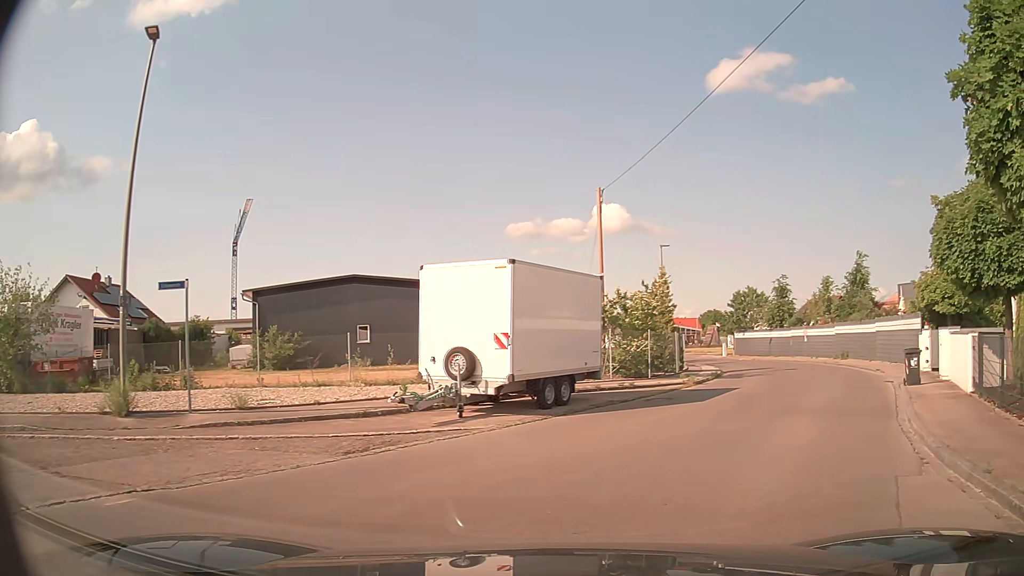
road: residential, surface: asphalt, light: Day
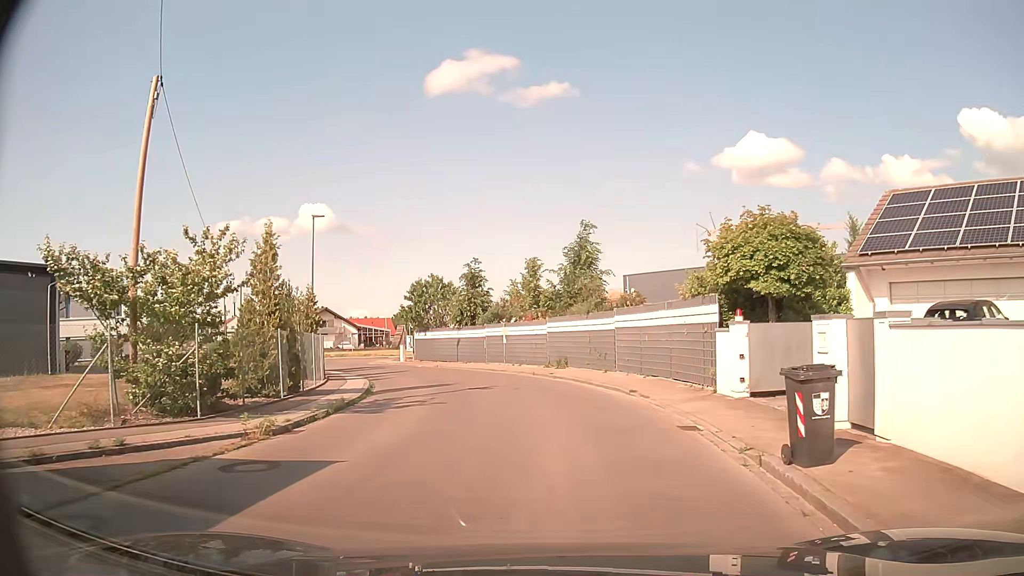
(+3.8, +11.0) m; +27°
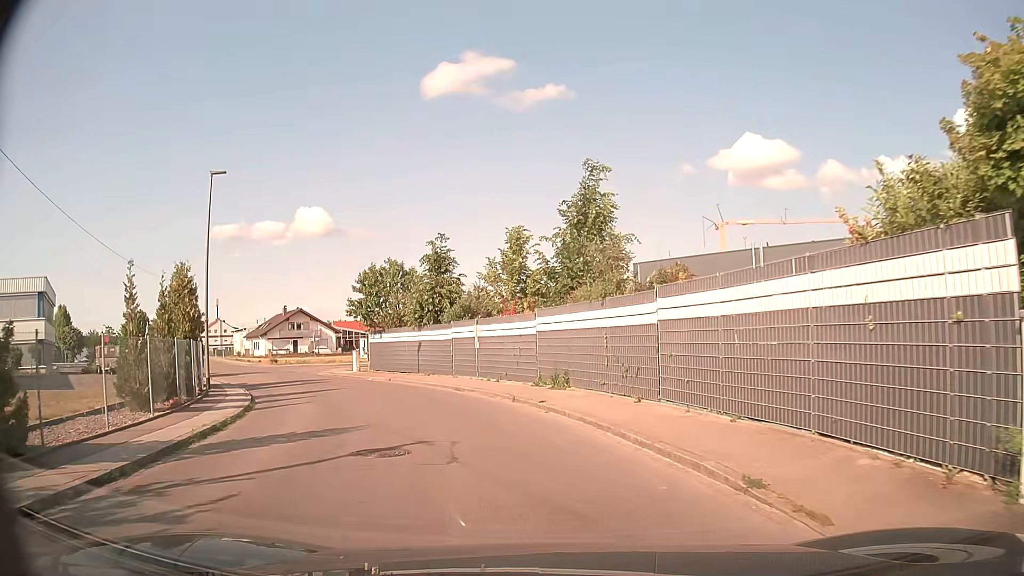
(+0.2, +10.6) m; +1°
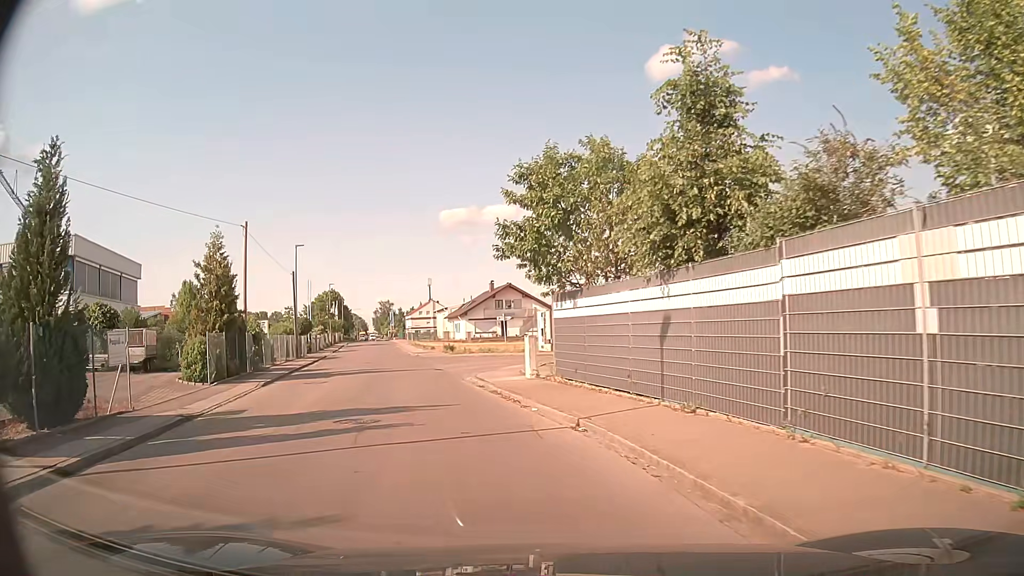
(-3.1, +18.8) m; -20°
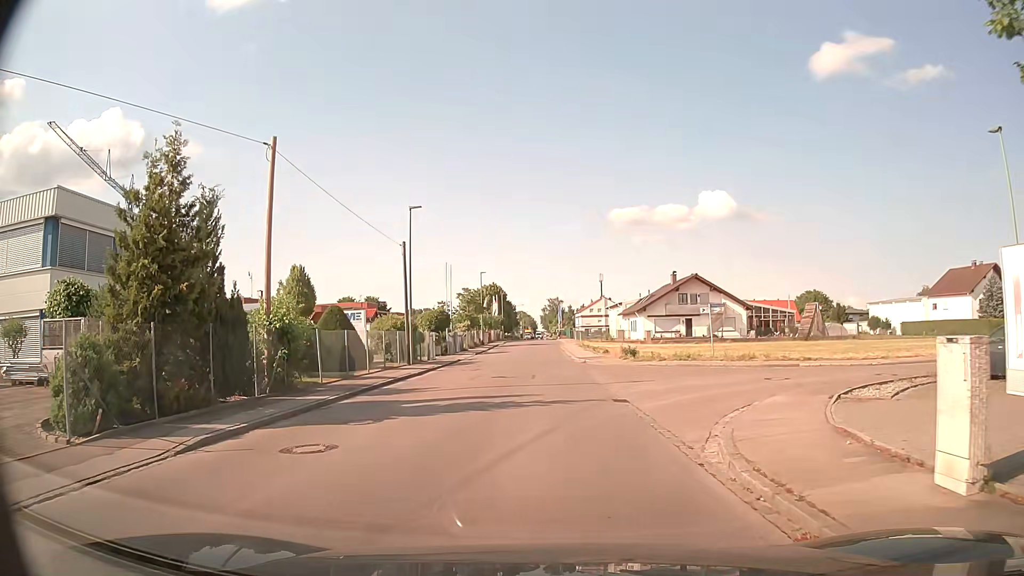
(-1.9, +13.5) m; -15°
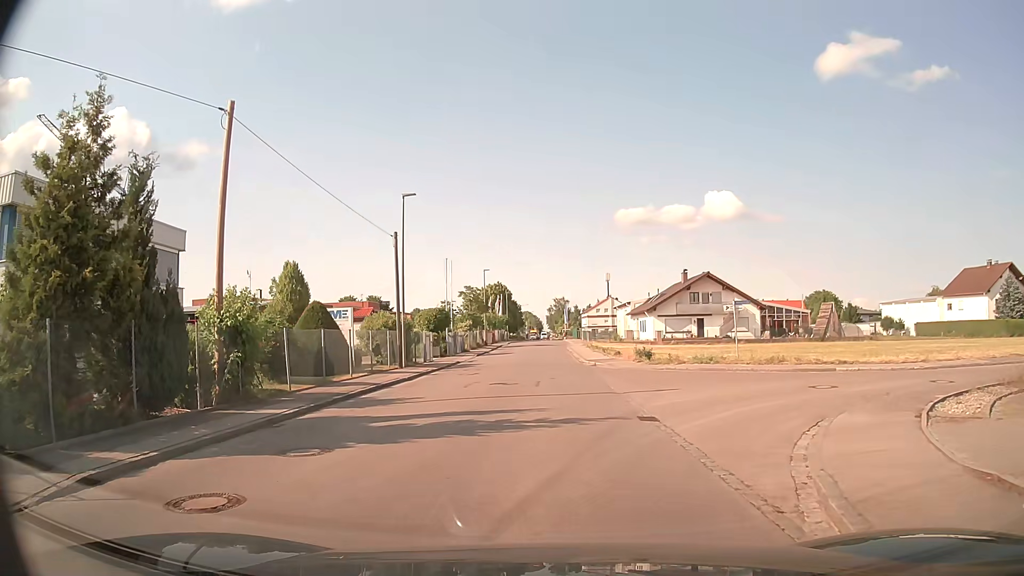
(0.0, +3.0) m; 0°
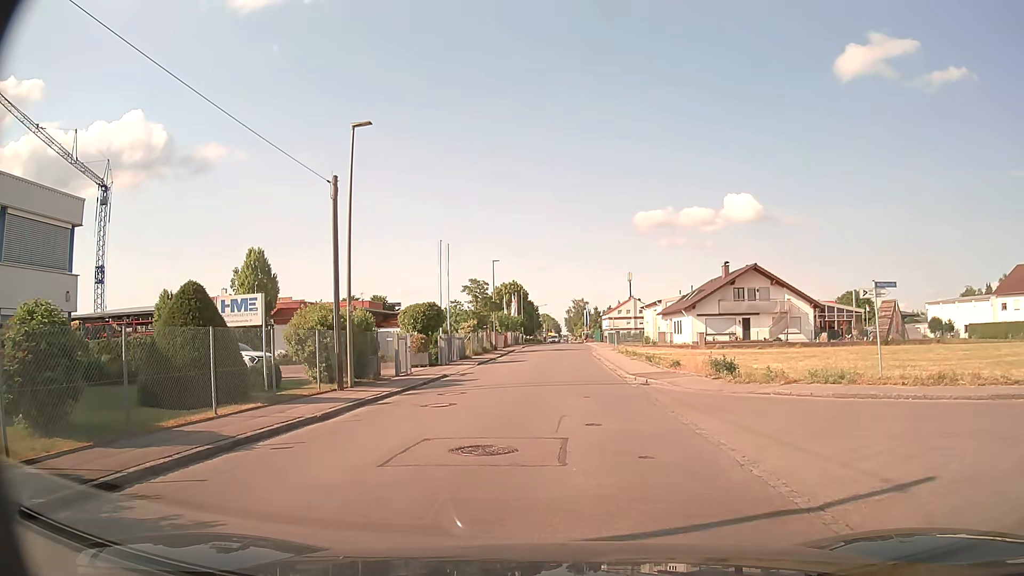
(-0.1, +10.8) m; -2°
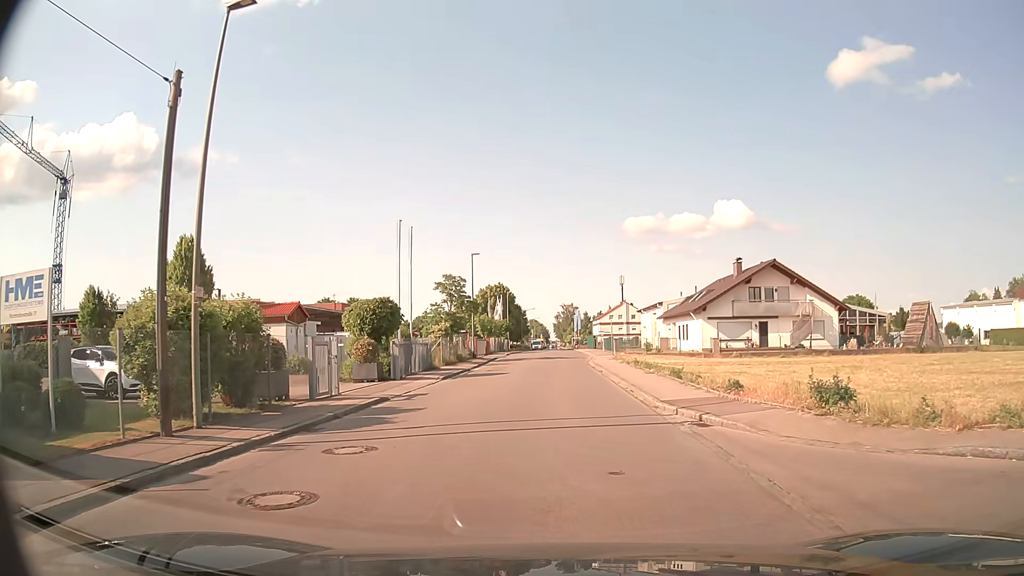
(+0.1, +8.6) m; +2°
(0, +10) (0, +20) (0, +30) (0, +40) (0, +50) (+1, +60) (+1, +70) (+1, +80) (+1, +90) (+1, +100) m
